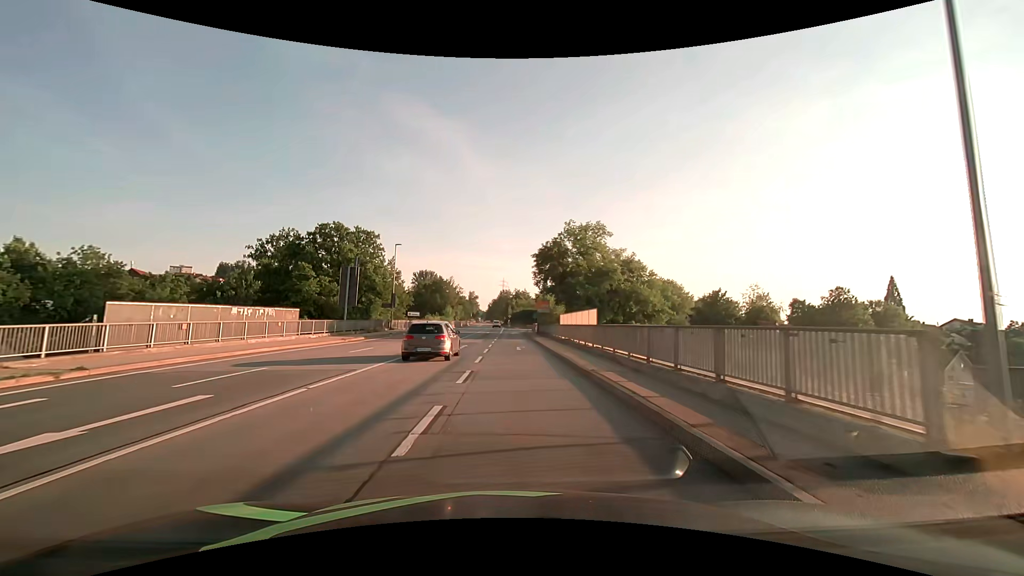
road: primary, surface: asphalt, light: Day
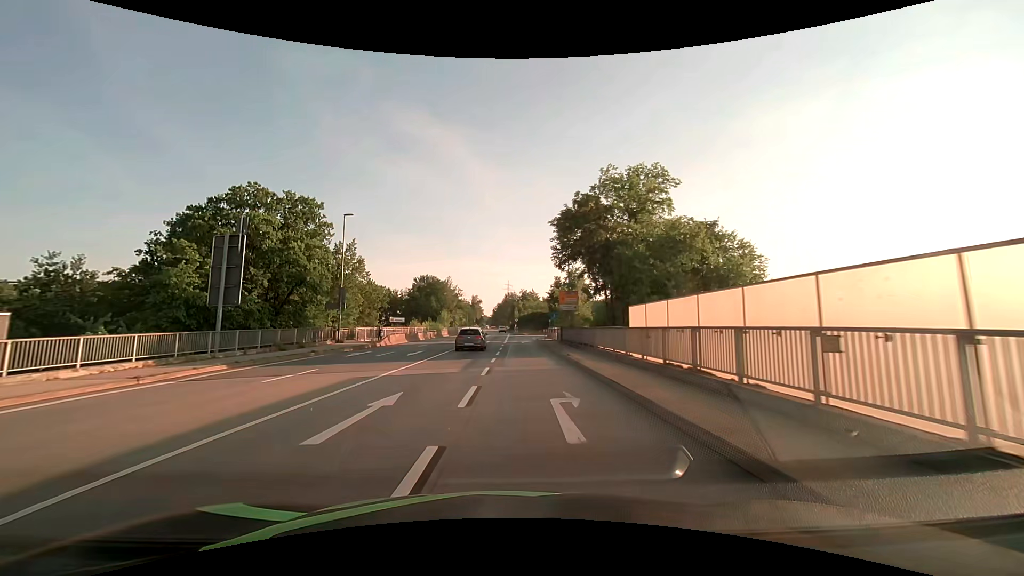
(0.0, +20.7) m; -1°
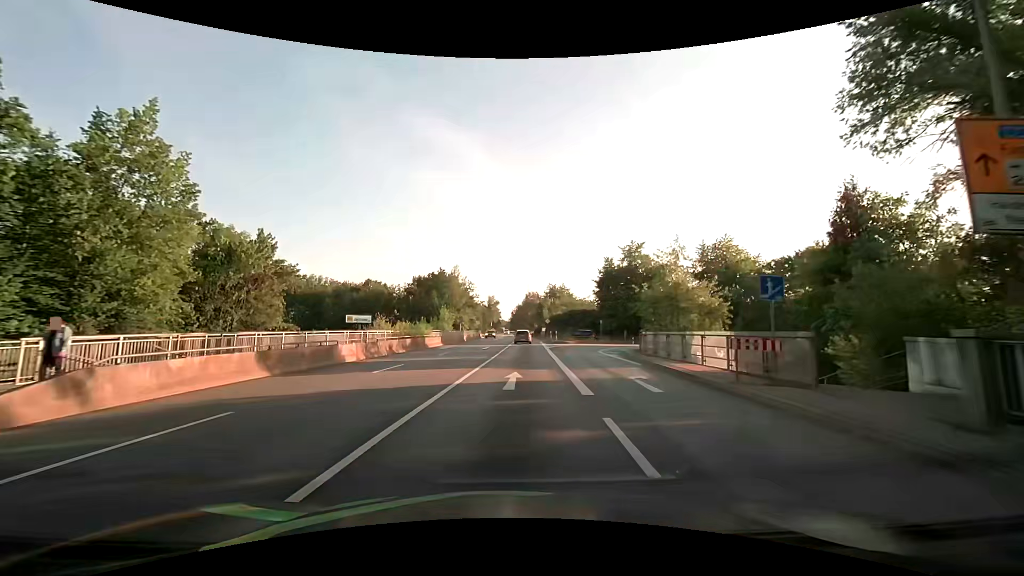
(-1.4, +33.7) m; -2°
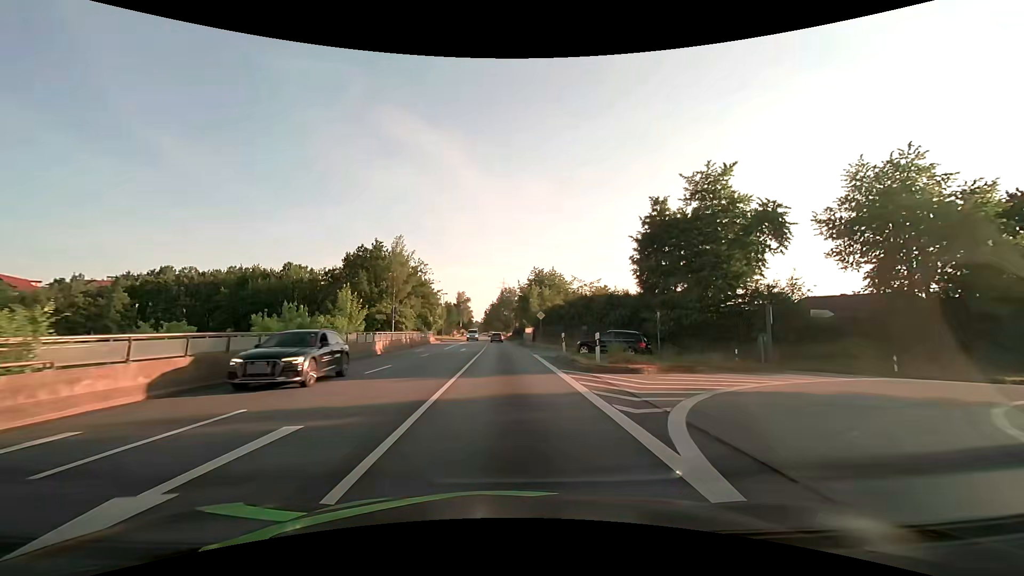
(+1.0, +35.3) m; +3°
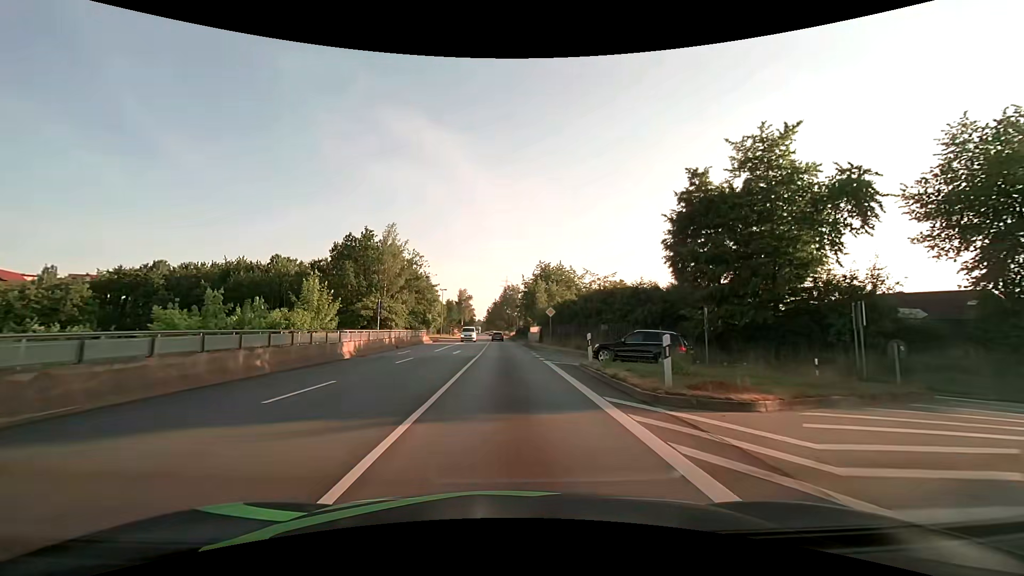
(0.0, +7.3) m; 0°
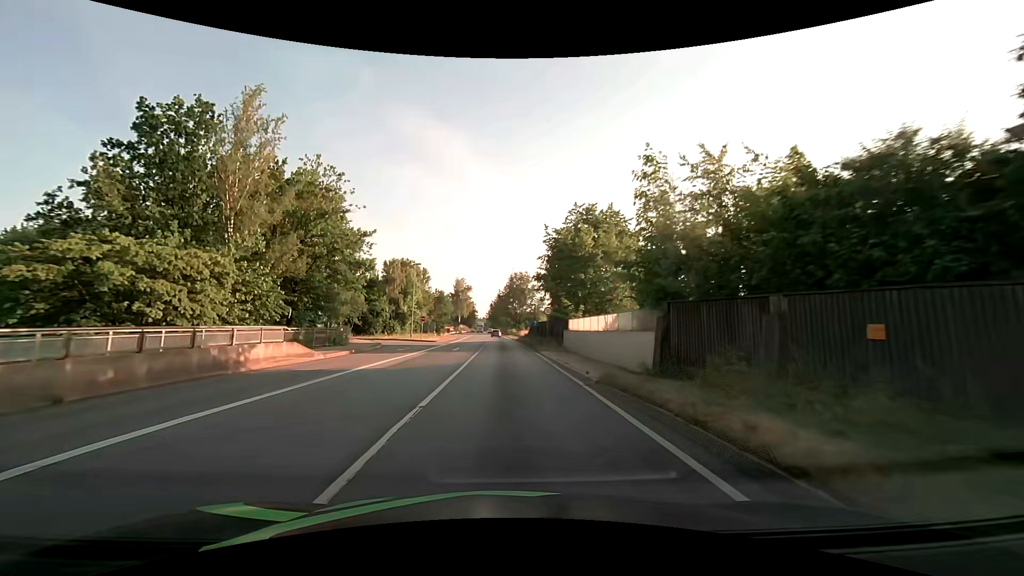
(-0.2, +38.4) m; 0°
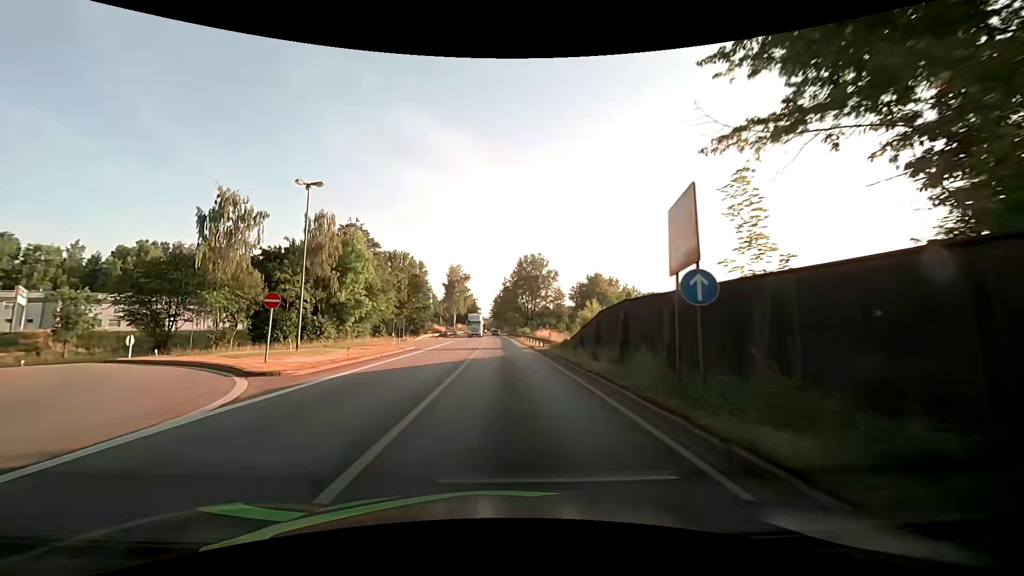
(-0.4, +38.0) m; -1°
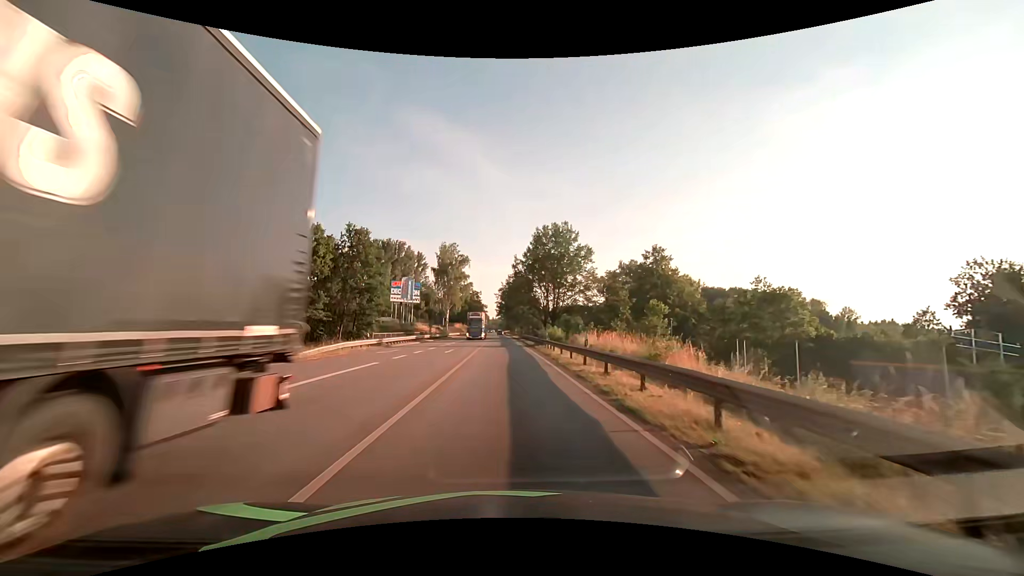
(-0.6, +37.3) m; -2°
(0, +10) (0, +20) (0, +30) (0, +40) (0, +50) (0, +60) (-1, +70) (-1, +80) (-1, +90) (-1, +100) m
